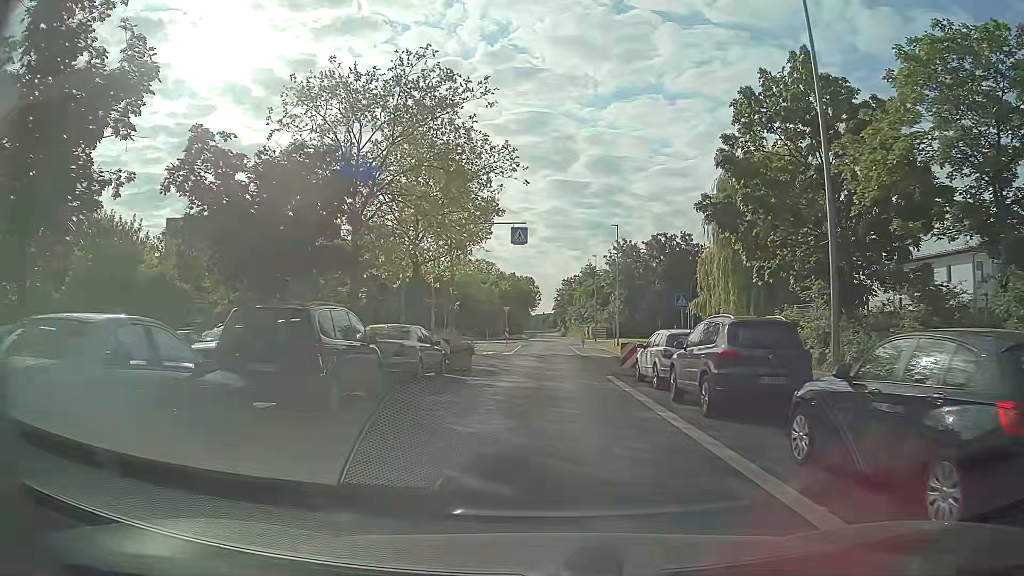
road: unclassified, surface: asphalt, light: Day
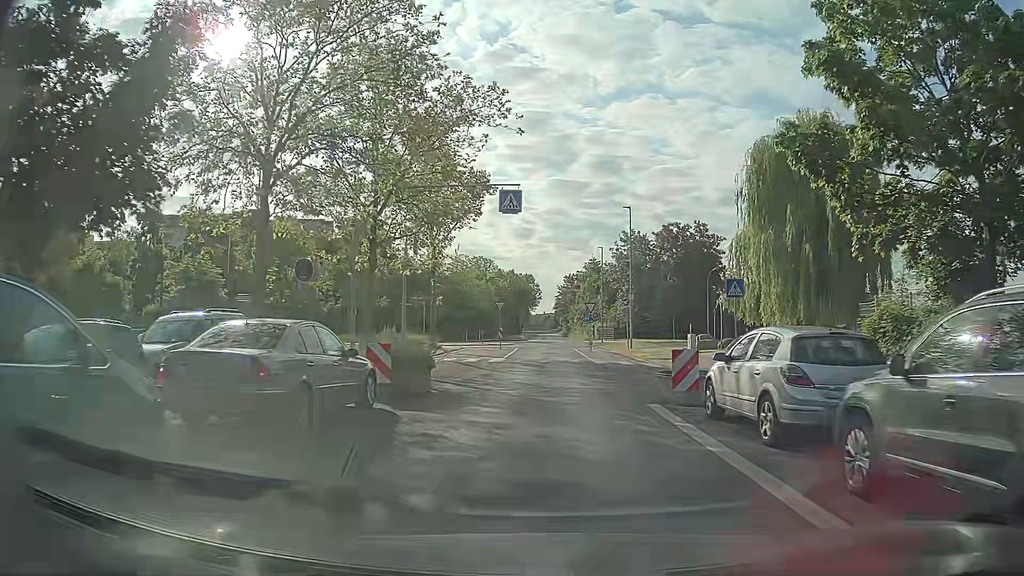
(+0.2, +8.3) m; +1°
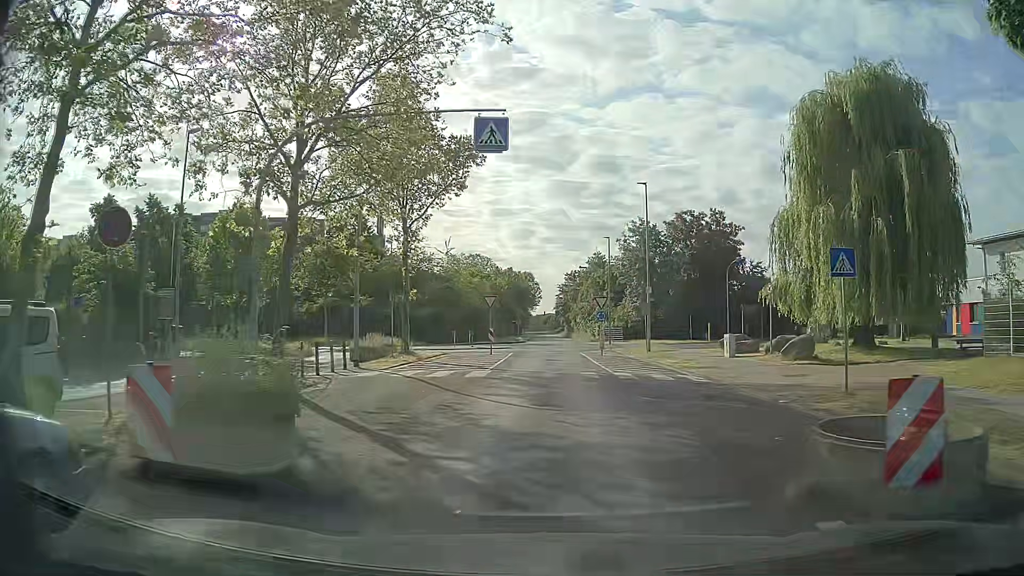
(0.0, +8.1) m; 0°
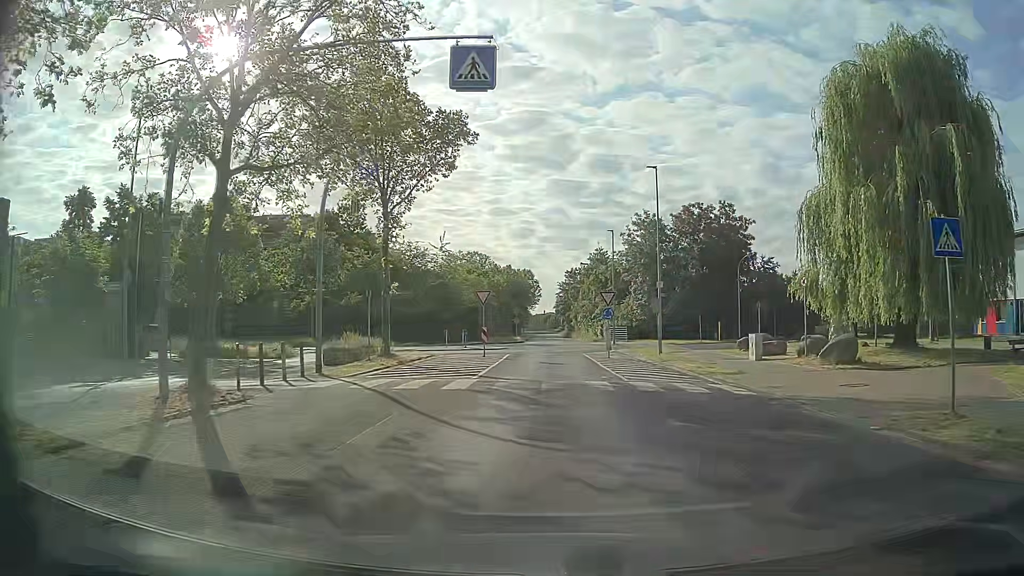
(0.0, +4.0) m; 0°
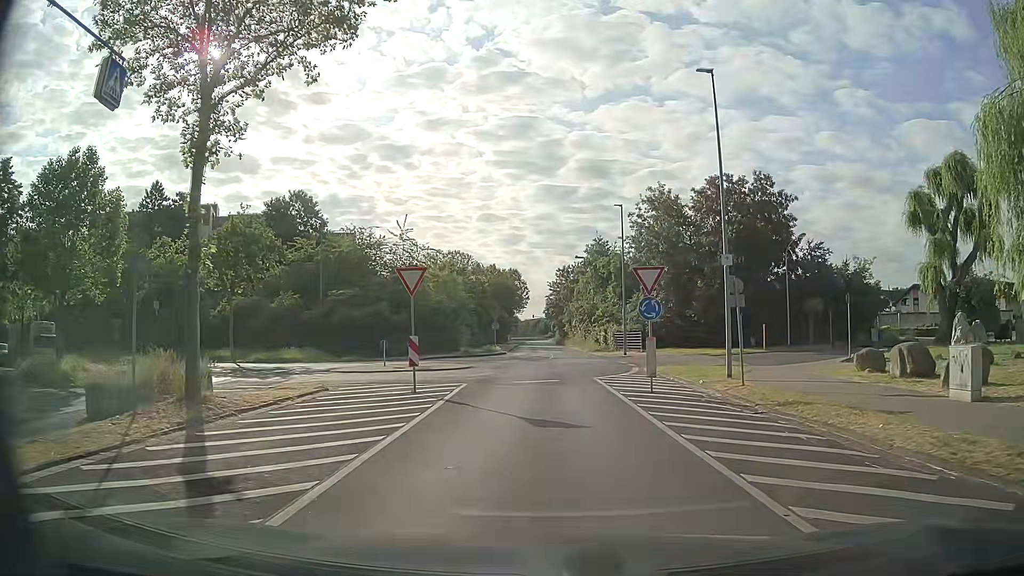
(+0.2, +15.4) m; +2°
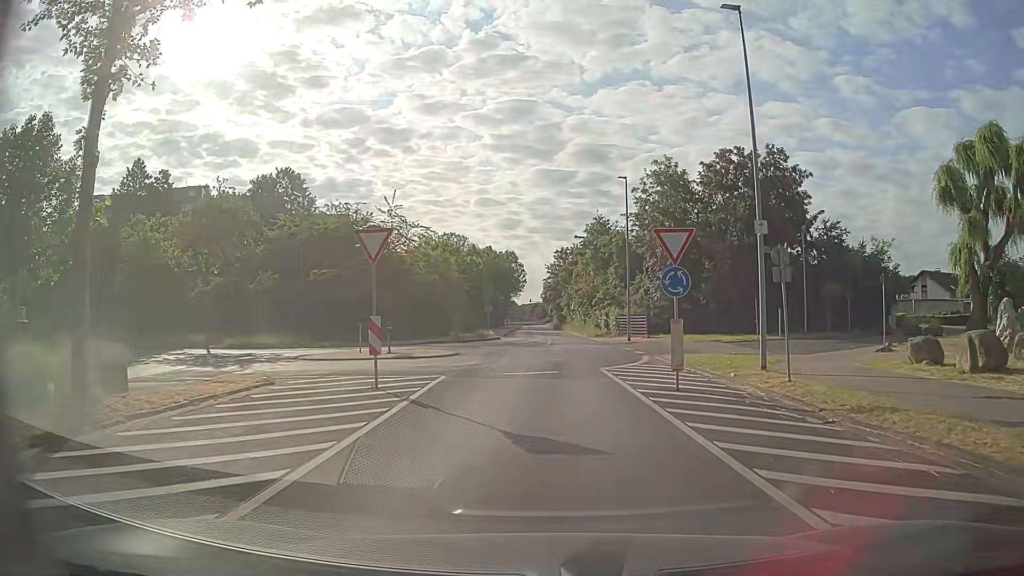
(0.0, +3.7) m; 0°
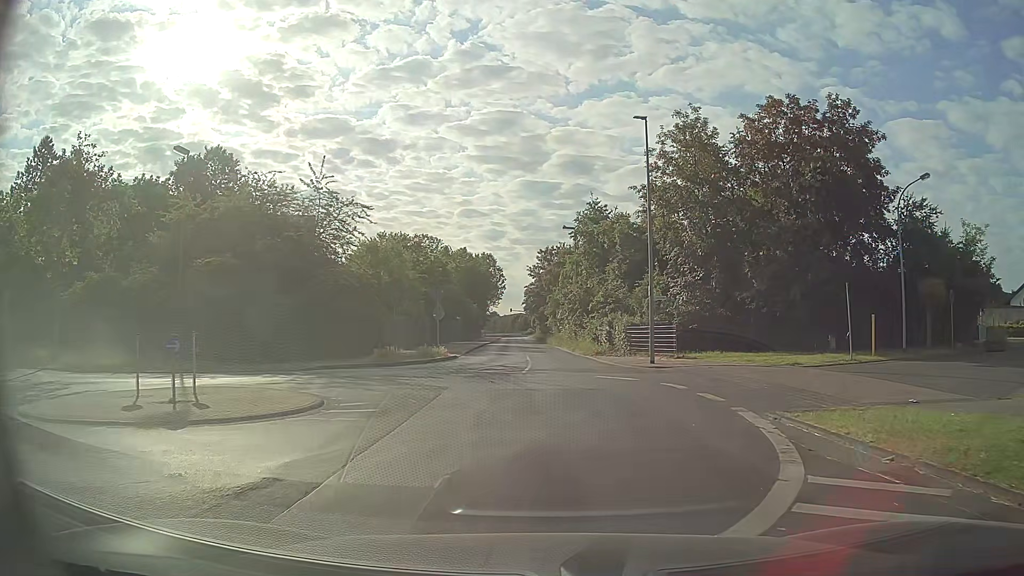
(+0.3, +15.0) m; +2°
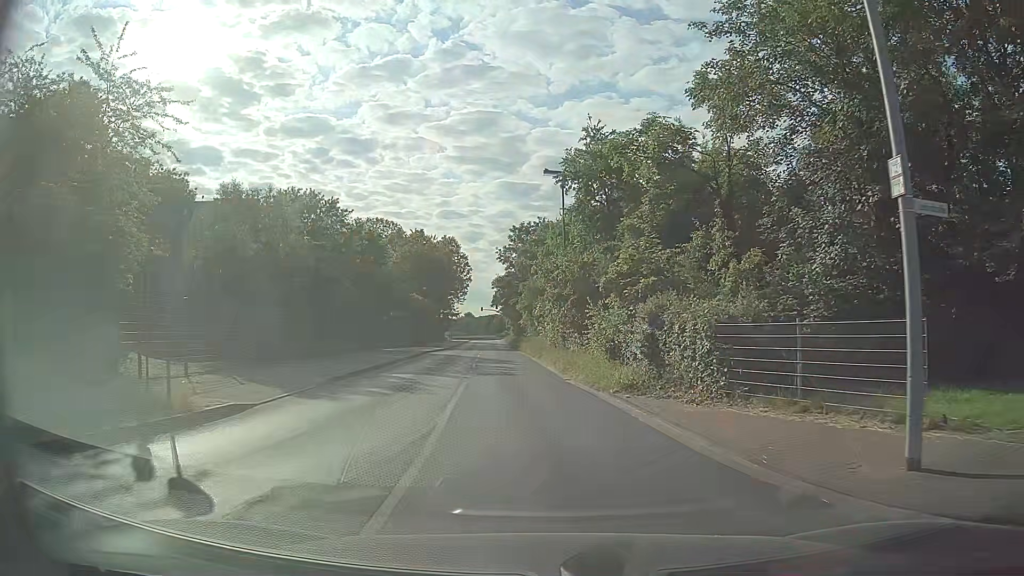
(+0.1, +21.3) m; +1°
(0, +10) (-1, +20) (-2, +30) (-2, +40) (-3, +50) (-4, +60) (-5, +70) (-6, +80) (-6, +90) (-7, +100) m
